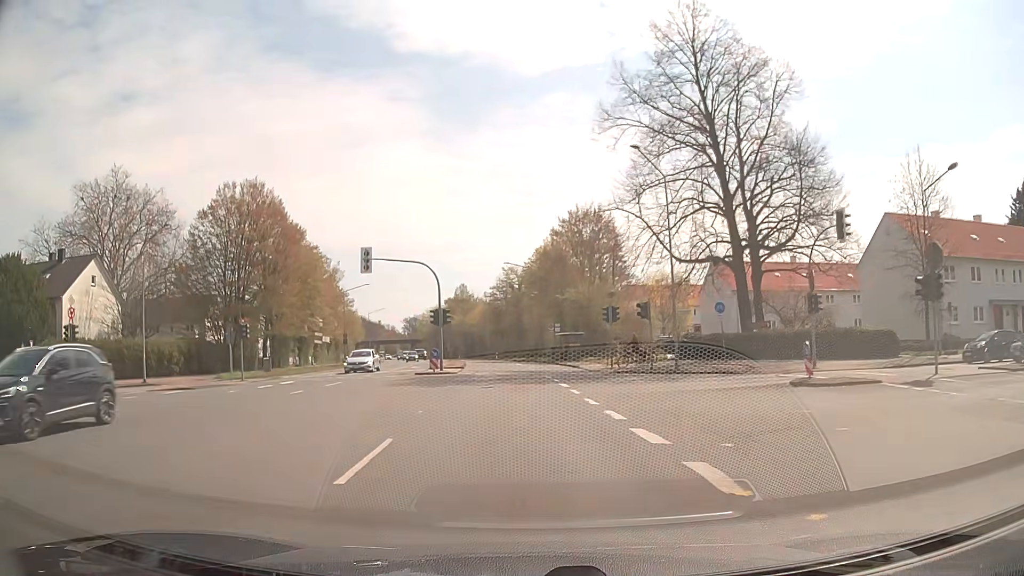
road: secondary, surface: asphalt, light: Day
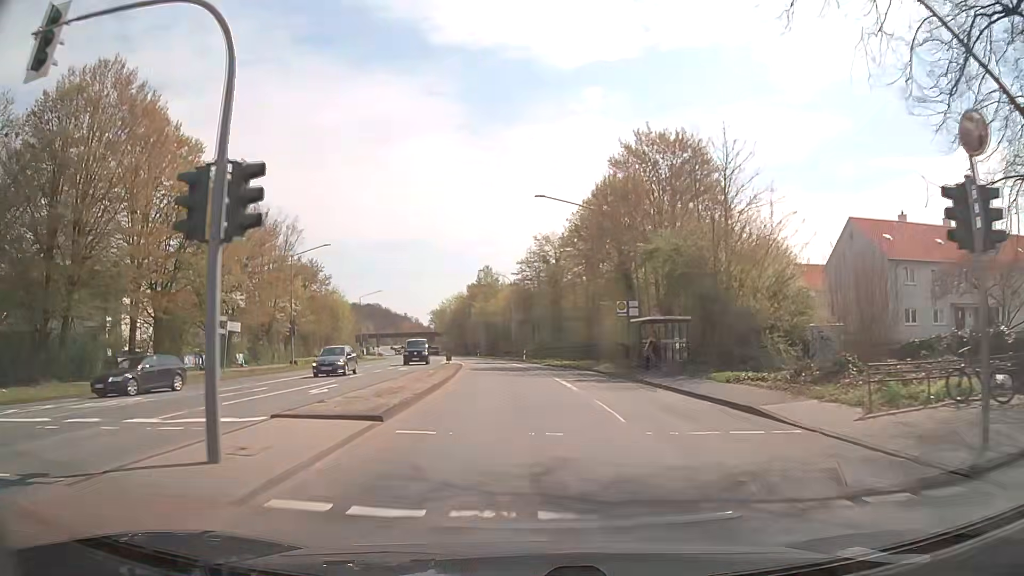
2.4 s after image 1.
(-0.9, +28.9) m; -3°
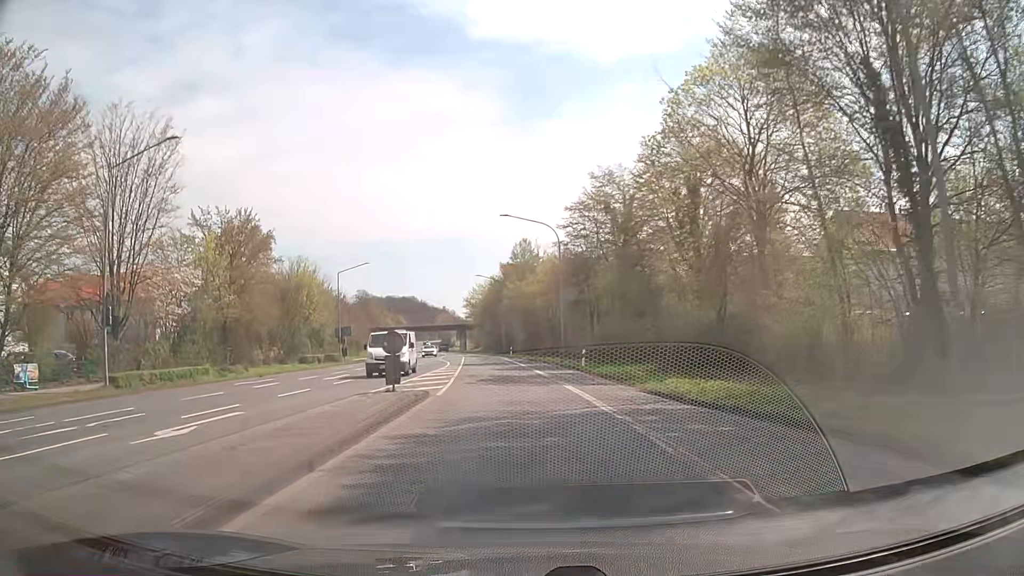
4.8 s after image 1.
(-1.0, +30.1) m; -4°
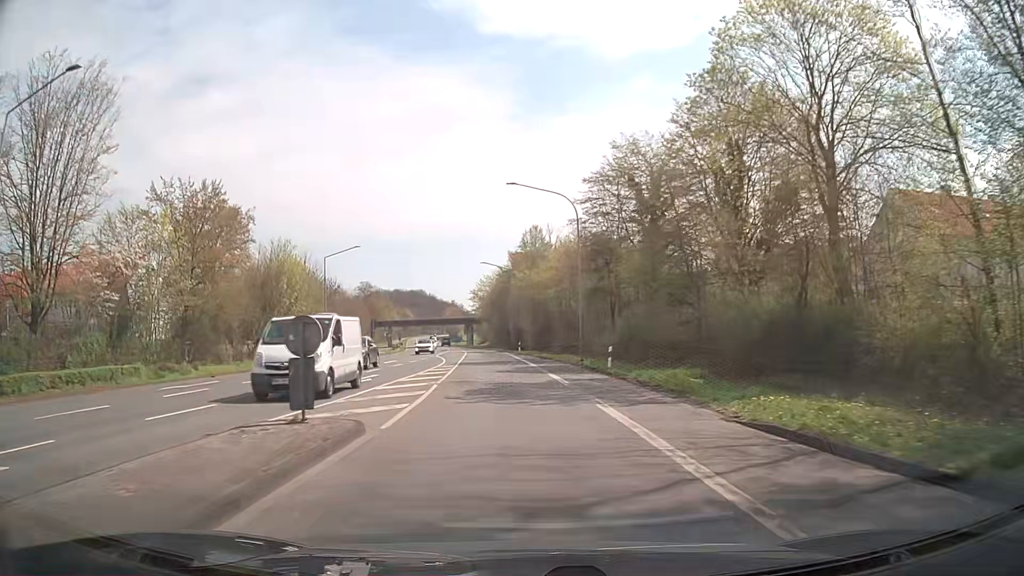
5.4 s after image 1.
(0.0, +7.9) m; 0°
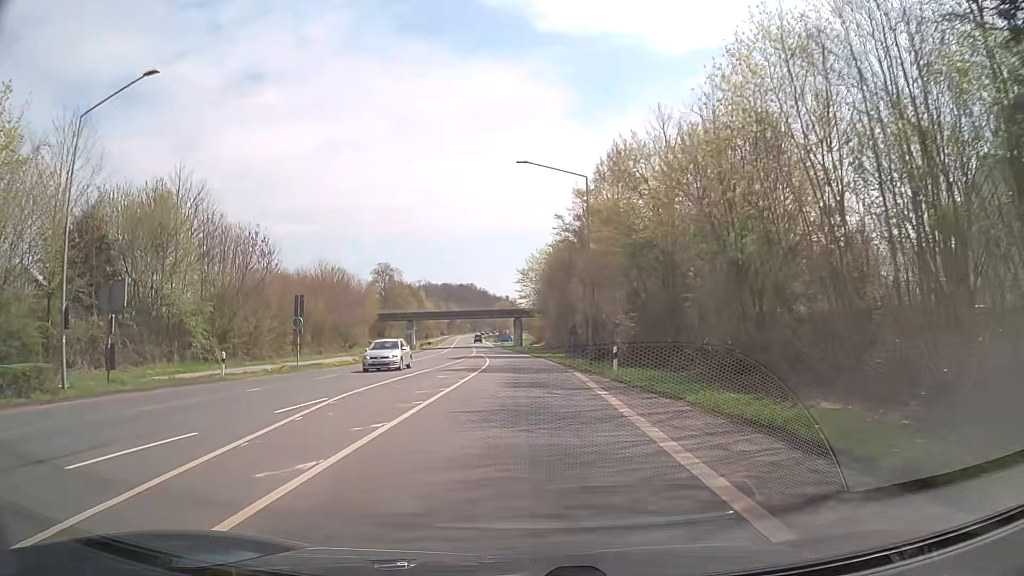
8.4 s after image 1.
(-2.0, +41.6) m; -5°
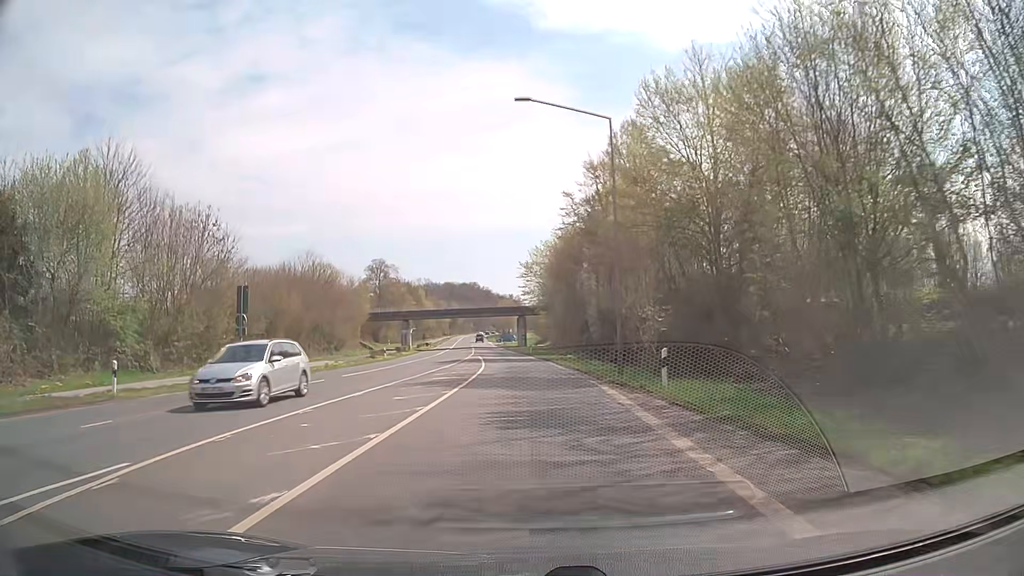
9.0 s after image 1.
(0.0, +8.5) m; 0°
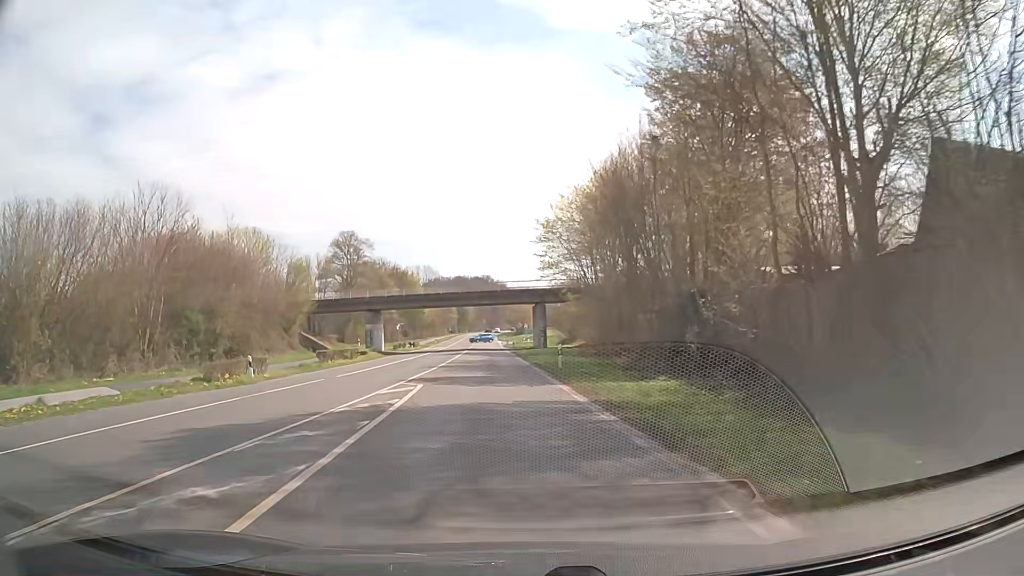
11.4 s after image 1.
(-0.5, +33.5) m; -2°
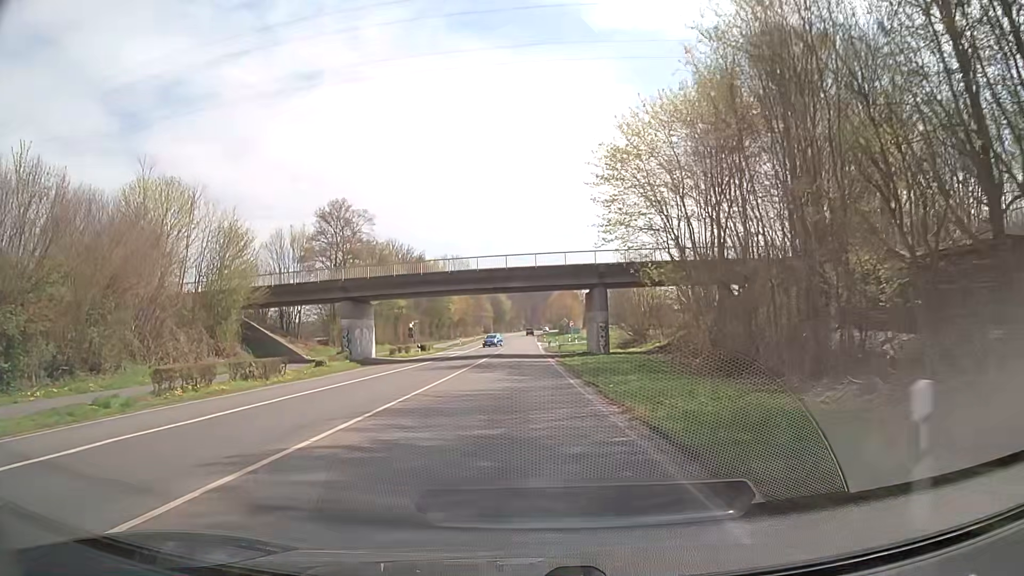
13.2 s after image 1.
(-0.7, +23.9) m; -3°
